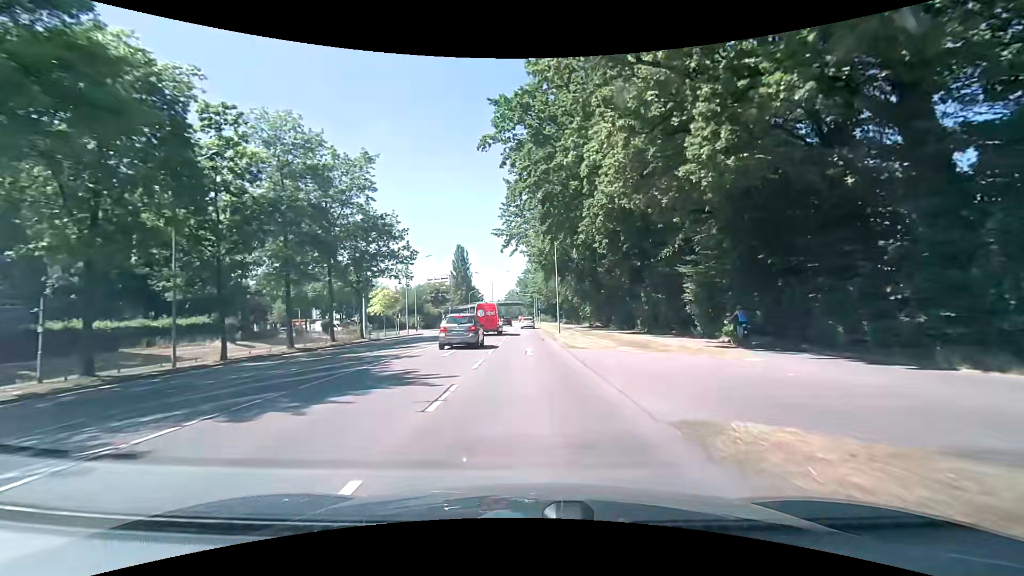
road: secondary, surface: asphalt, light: Day
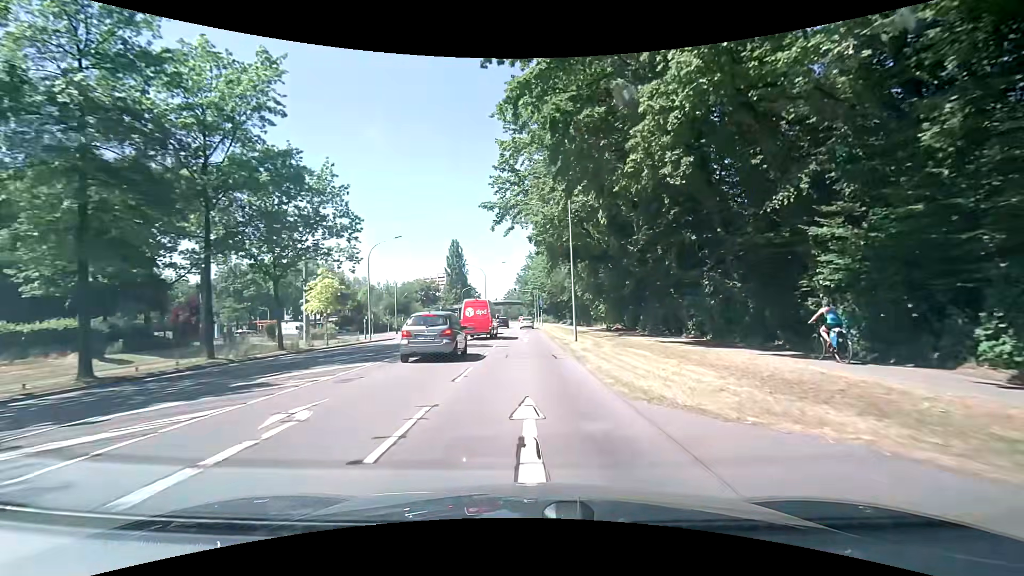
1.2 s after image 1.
(0.0, +14.5) m; 0°
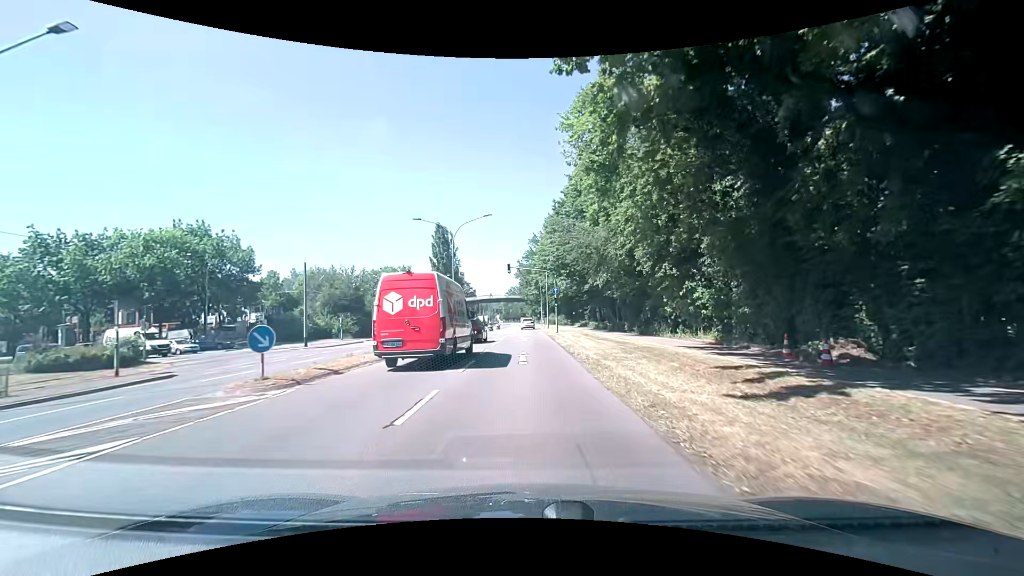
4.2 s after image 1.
(-0.2, +34.4) m; -1°
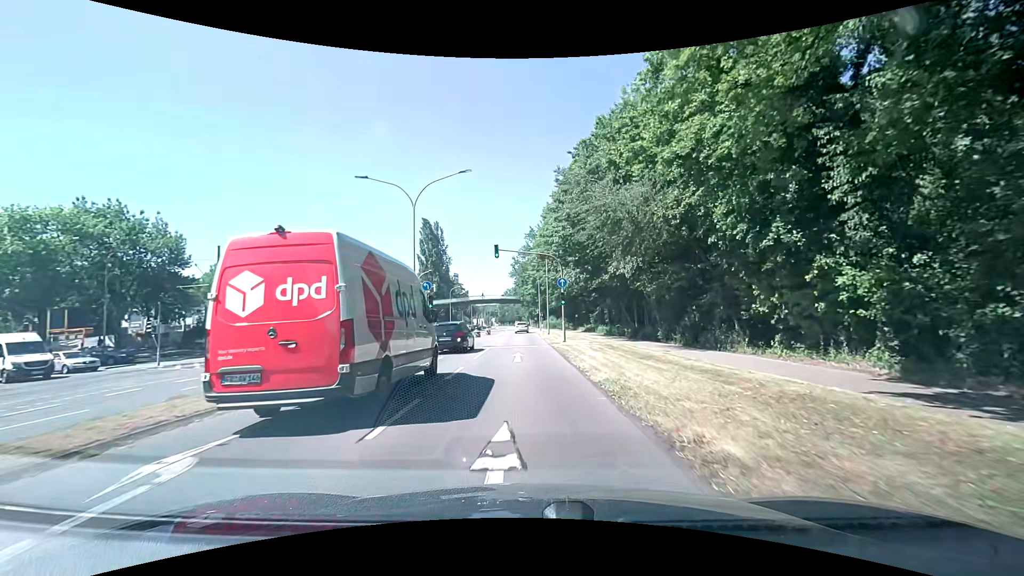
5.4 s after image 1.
(+0.2, +12.8) m; 0°
(0, +10) (0, +20) (0, +30) (0, +40) (-1, +50) (-1, +60) (-1, +70) (-1, +80) (-2, +90) (-2, +100) m
